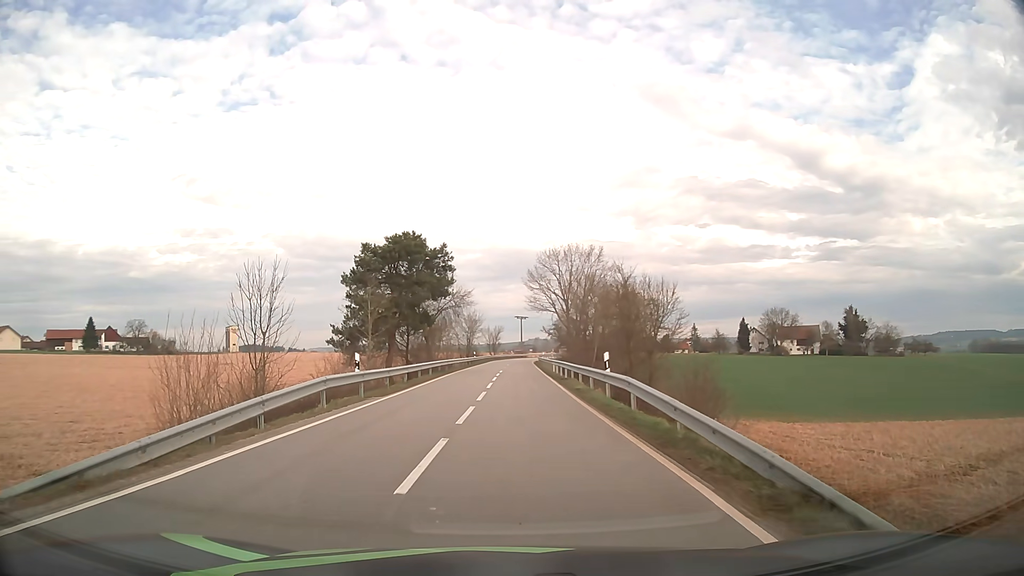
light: Day
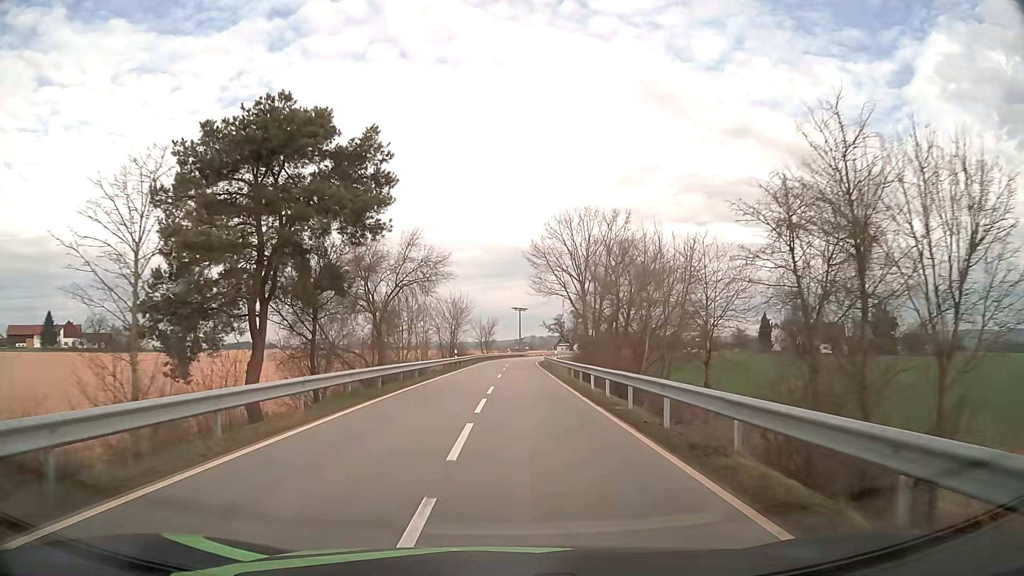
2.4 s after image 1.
(0.0, +22.9) m; +1°
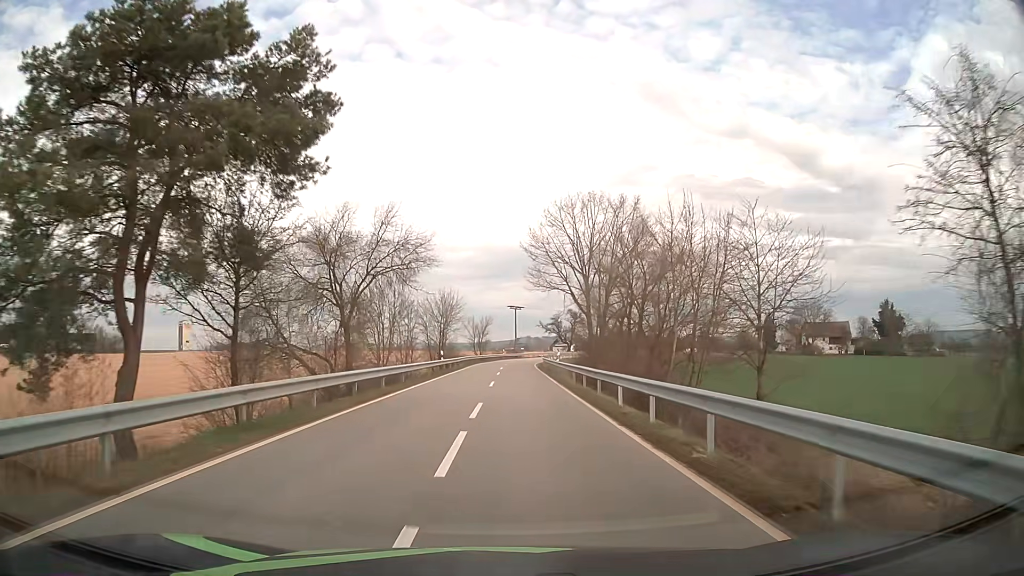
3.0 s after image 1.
(0.0, +7.1) m; 0°
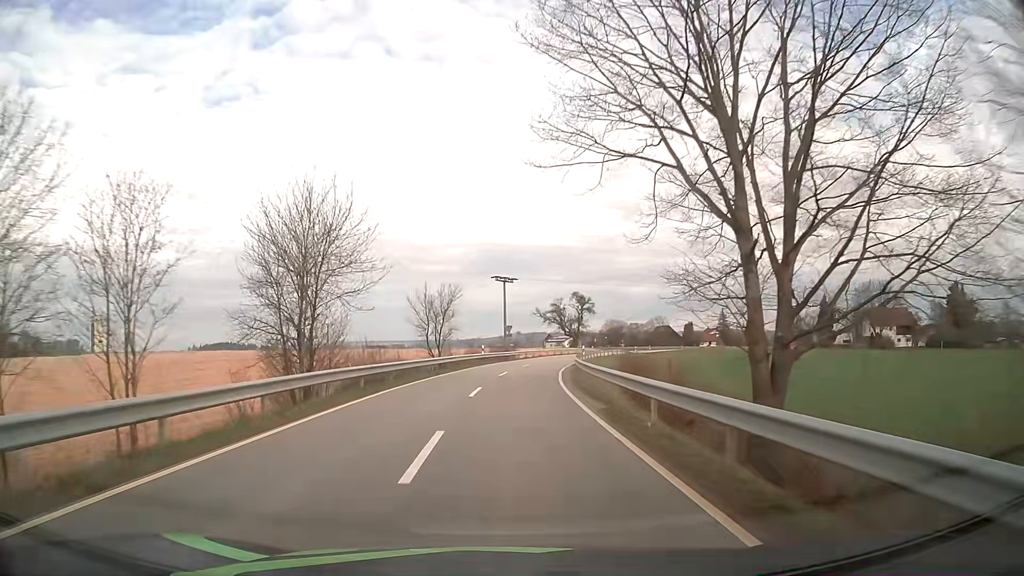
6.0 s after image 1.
(+0.5, +43.1) m; +1°
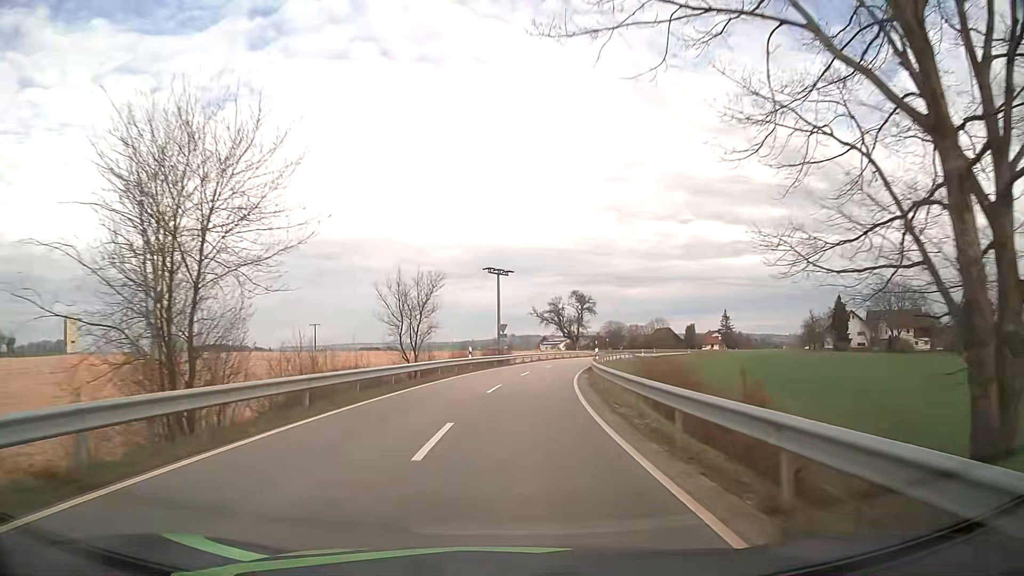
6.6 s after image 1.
(+0.1, +9.9) m; +1°
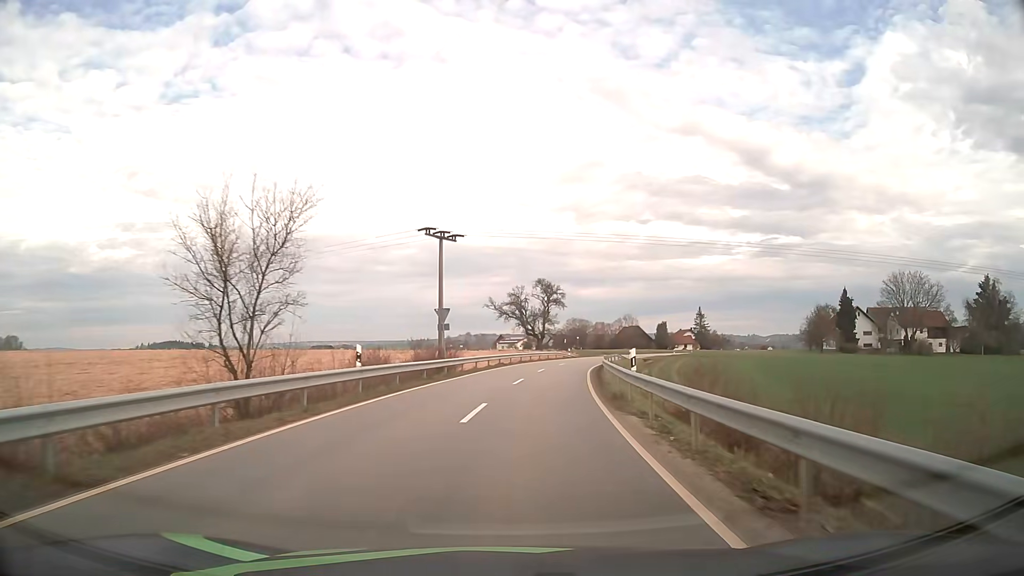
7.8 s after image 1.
(+0.6, +20.8) m; +4°
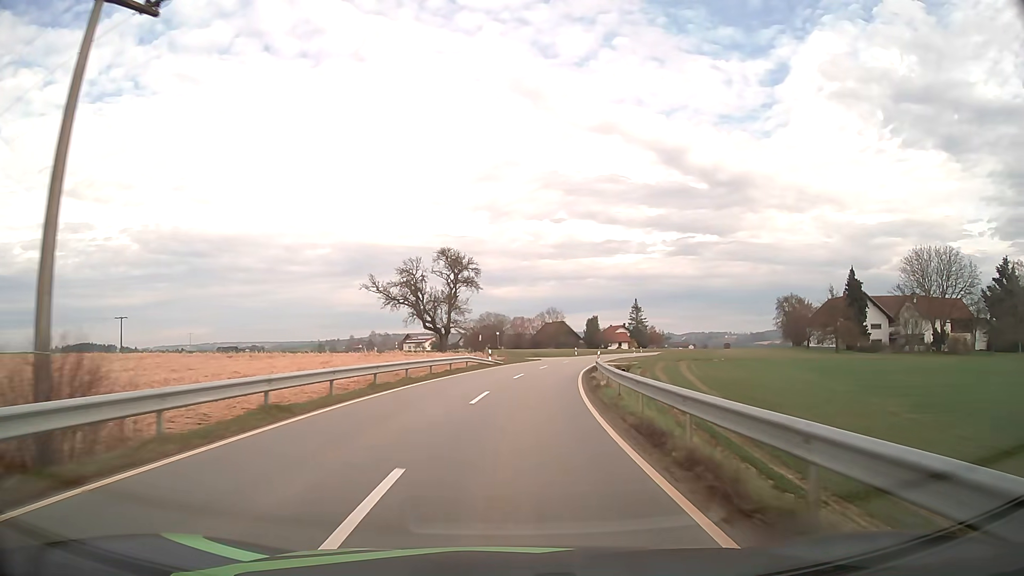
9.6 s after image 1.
(+2.3, +32.9) m; +7°
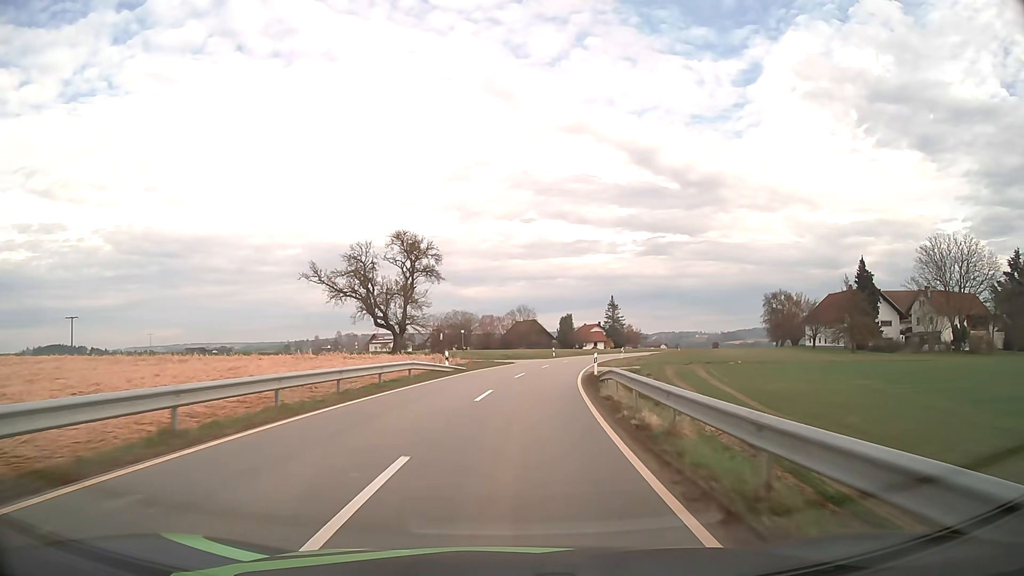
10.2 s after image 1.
(+0.3, +11.4) m; +3°
(0, +10) (+1, +20) (+2, +30) (+3, +40) (+5, +50) (+7, +59) (+10, +69) (+12, +79) (+16, +88) (+19, +97) m
